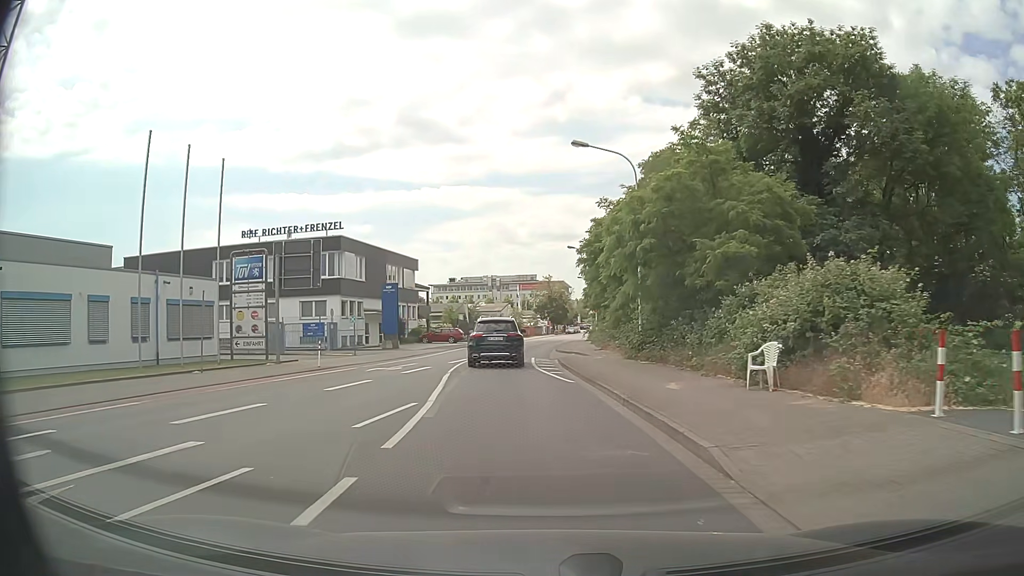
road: tertiary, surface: asphalt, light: Day
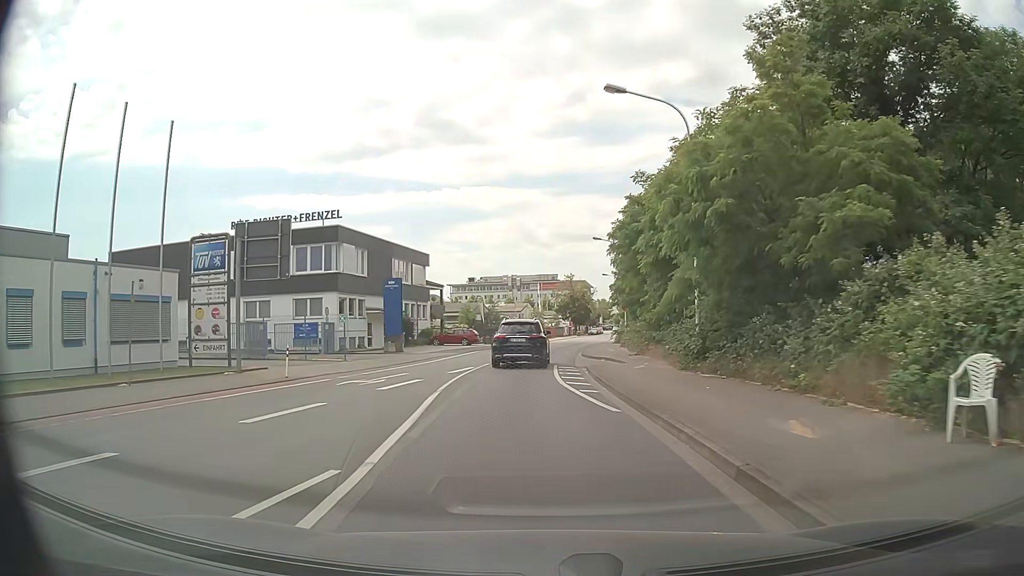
(-0.1, +5.9) m; -2°
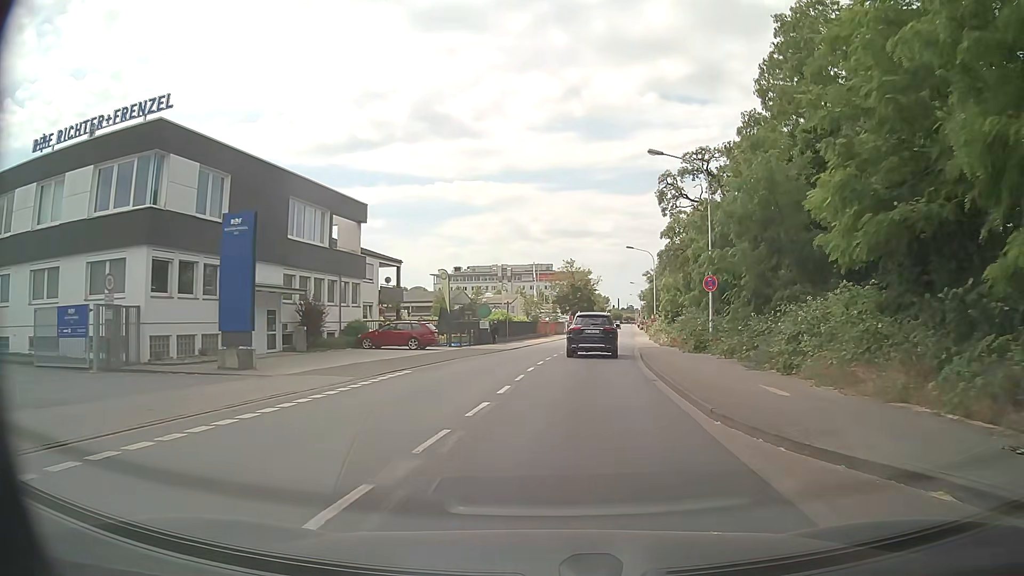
(-0.7, +24.3) m; +1°
(0, +10) (+1, +20) (+2, +30) (+4, +40) (+5, +50) (+7, +60) (+8, +70) (+9, +79) (+11, +89) (+12, +99) m
